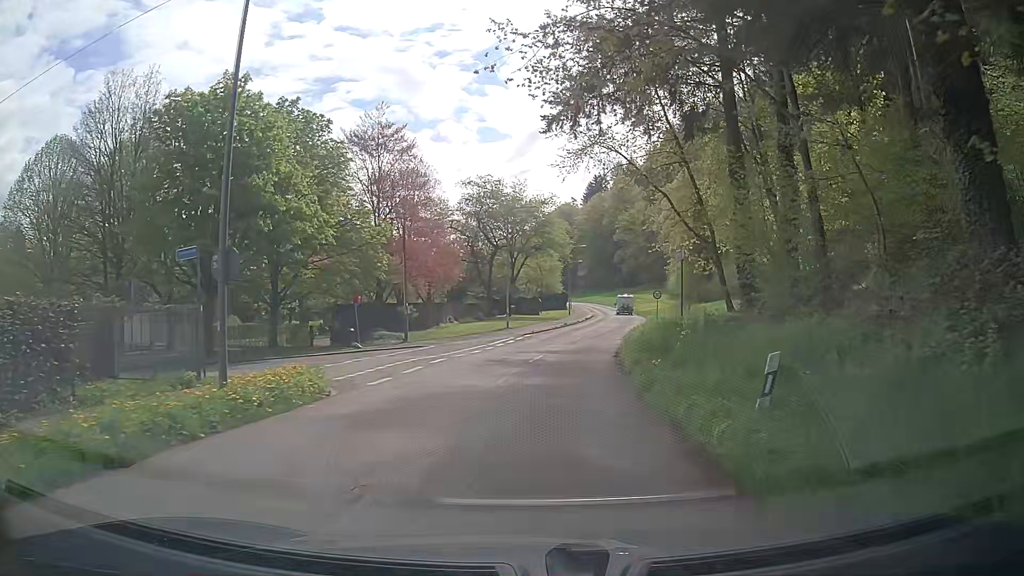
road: unclassified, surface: asphalt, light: Day
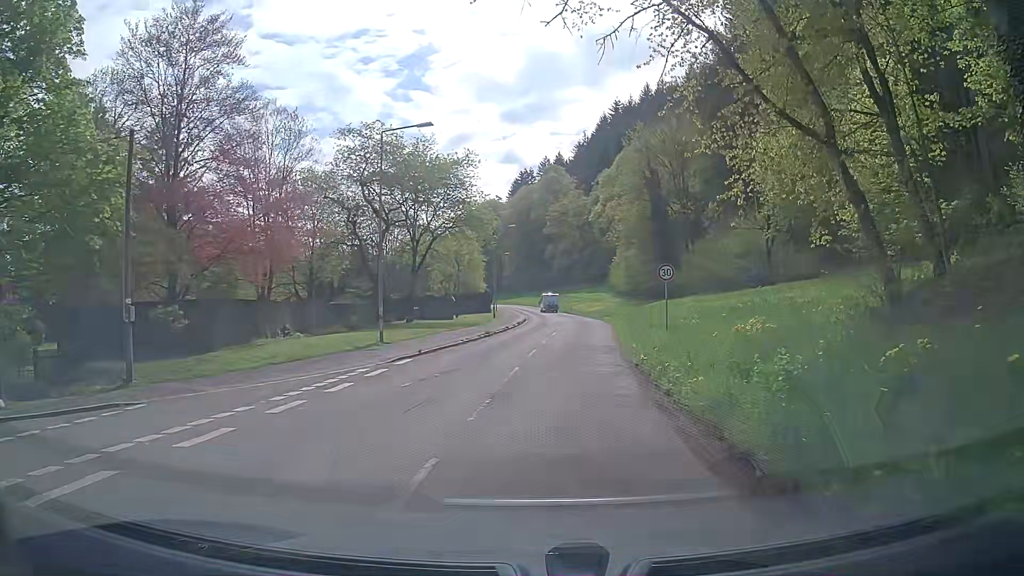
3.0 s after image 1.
(+1.3, +22.6) m; +6°
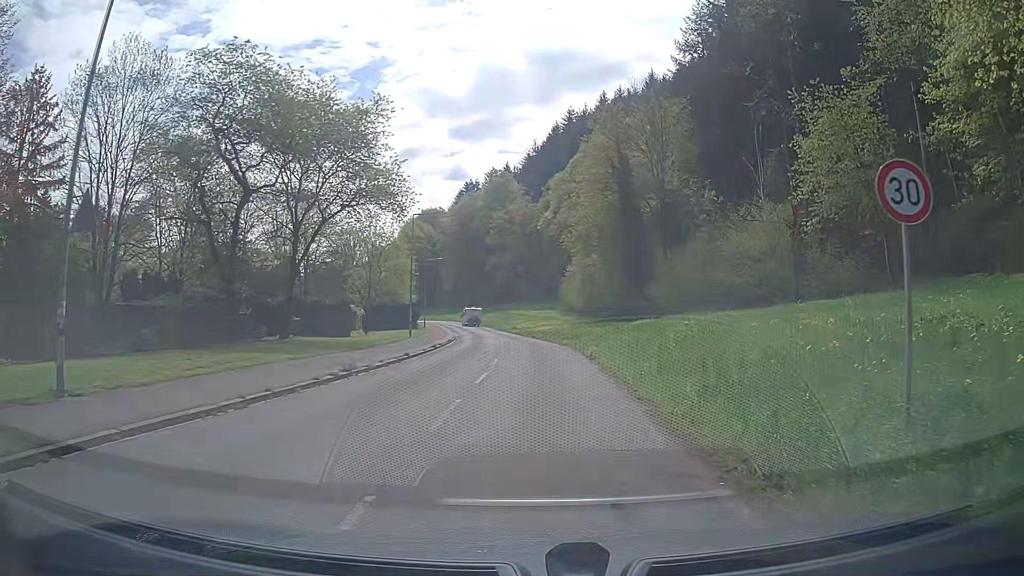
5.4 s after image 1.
(+0.8, +17.7) m; +6°
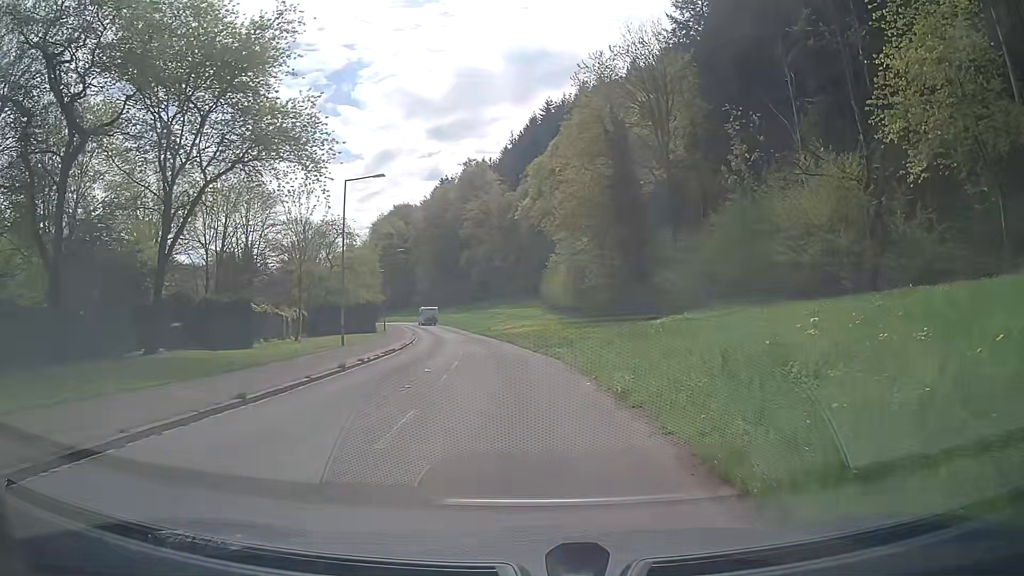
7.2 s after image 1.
(+0.2, +13.1) m; +1°
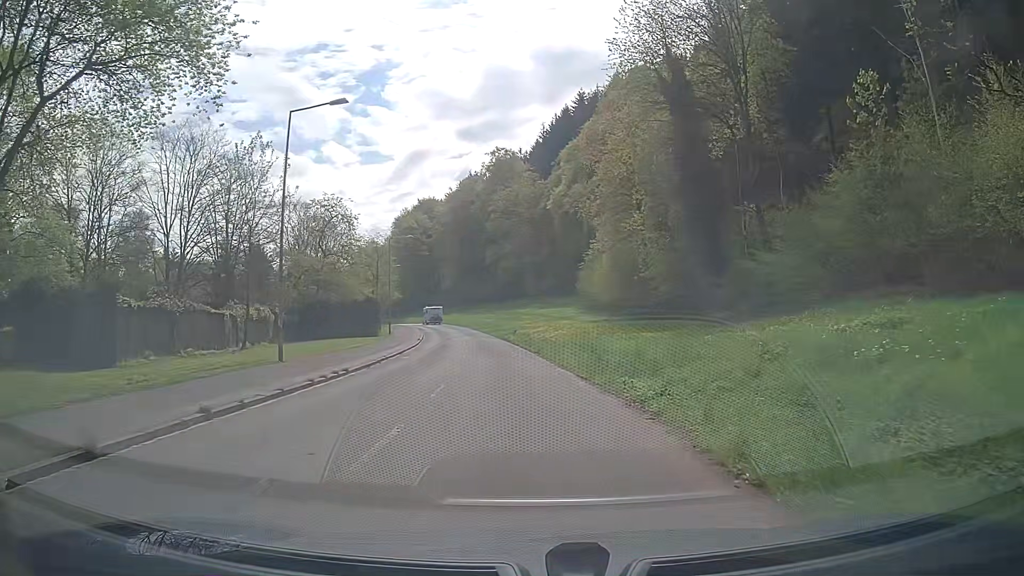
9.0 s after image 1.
(-0.2, +13.2) m; -3°
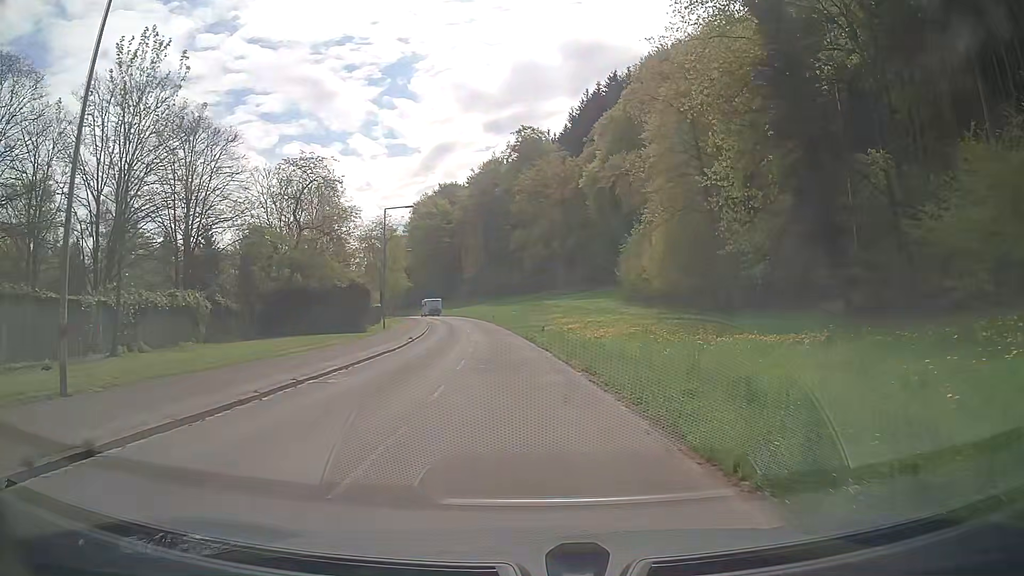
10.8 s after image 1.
(-0.2, +13.4) m; -2°
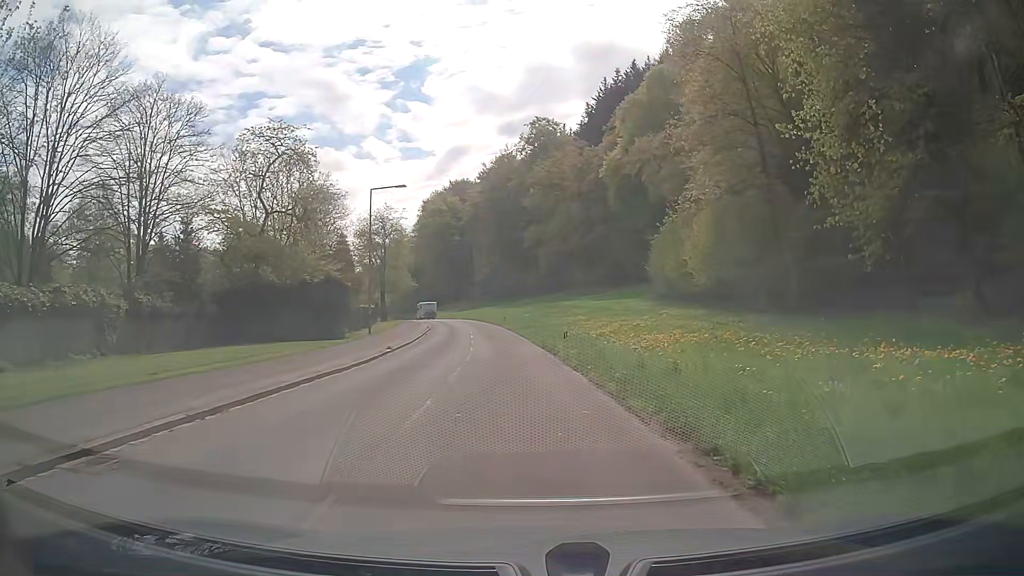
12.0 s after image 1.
(-0.1, +9.0) m; -3°
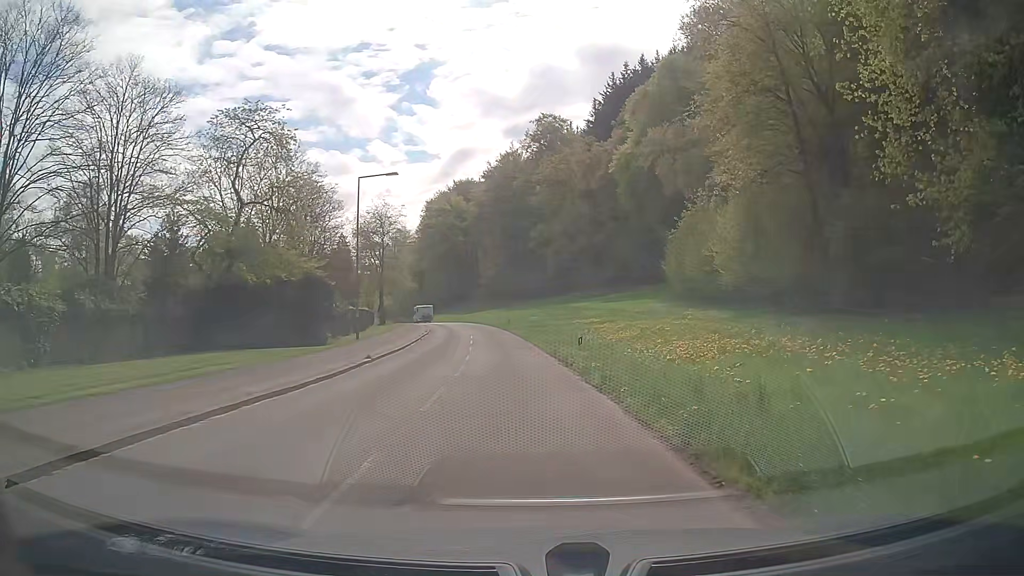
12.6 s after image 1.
(+0.1, +4.5) m; +1°
(0, +10) (-1, +20) (-1, +30) (-2, +40) (-3, +50) (-5, +60) (-6, +70) (-8, +79) (-11, +89) (-14, +99) m
